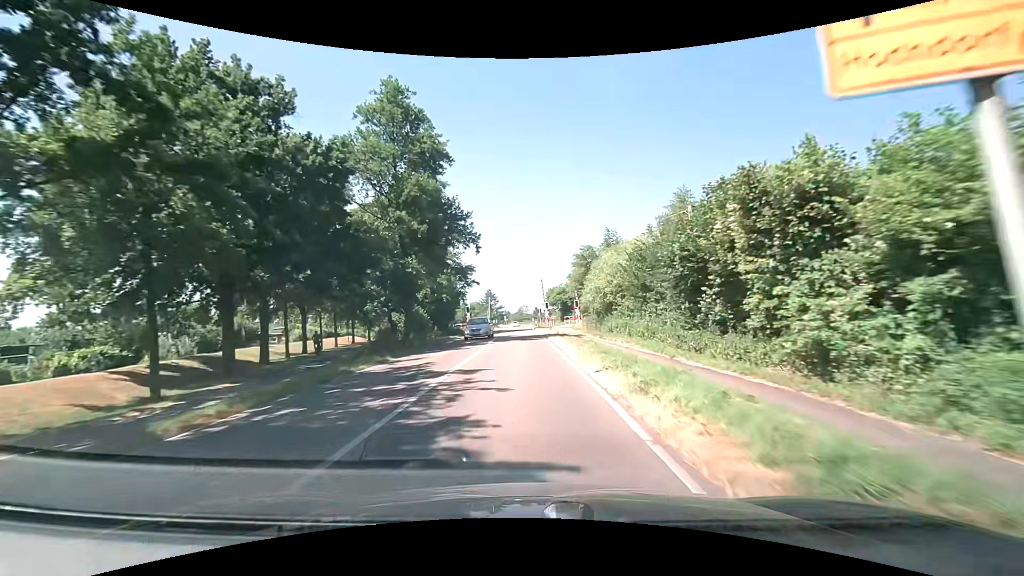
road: secondary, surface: asphalt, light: Day
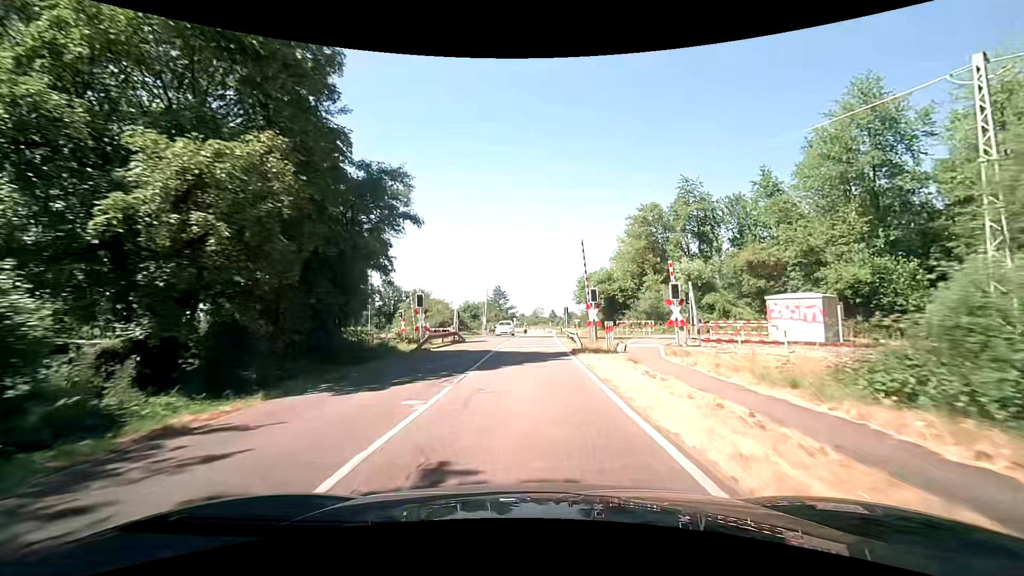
(-0.7, +32.4) m; -2°
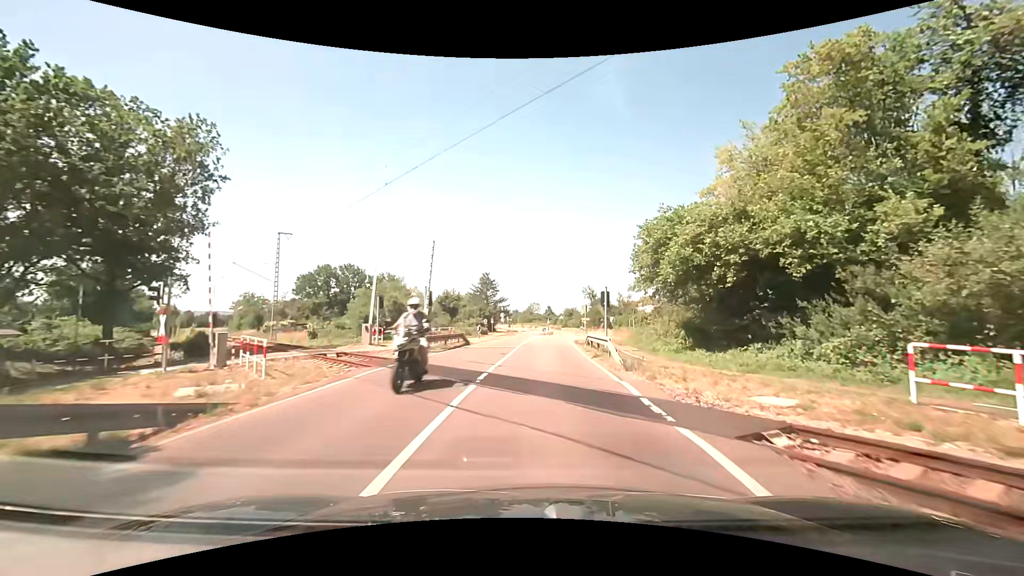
(0.0, +29.8) m; 0°
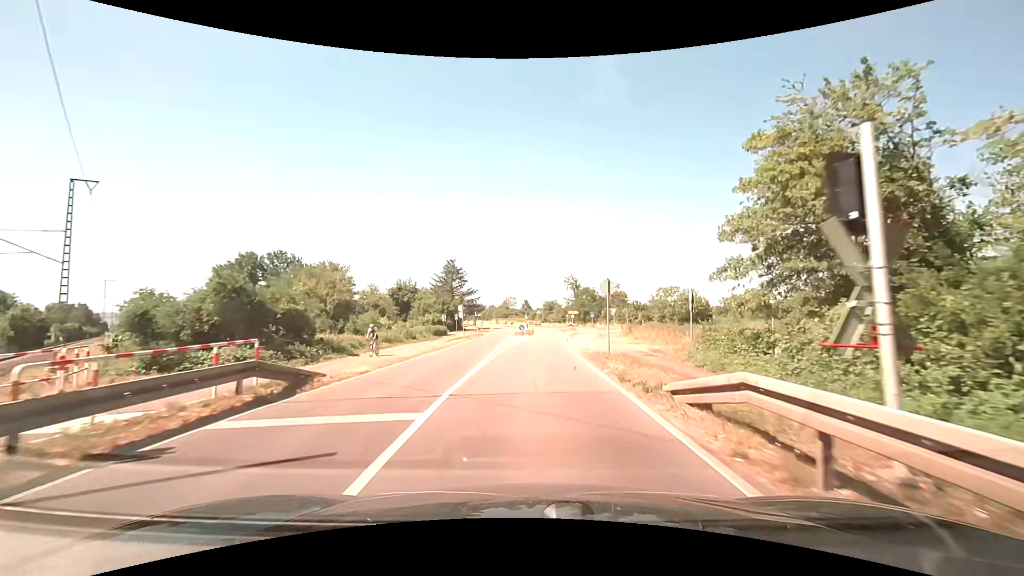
(+0.7, +20.8) m; +3°
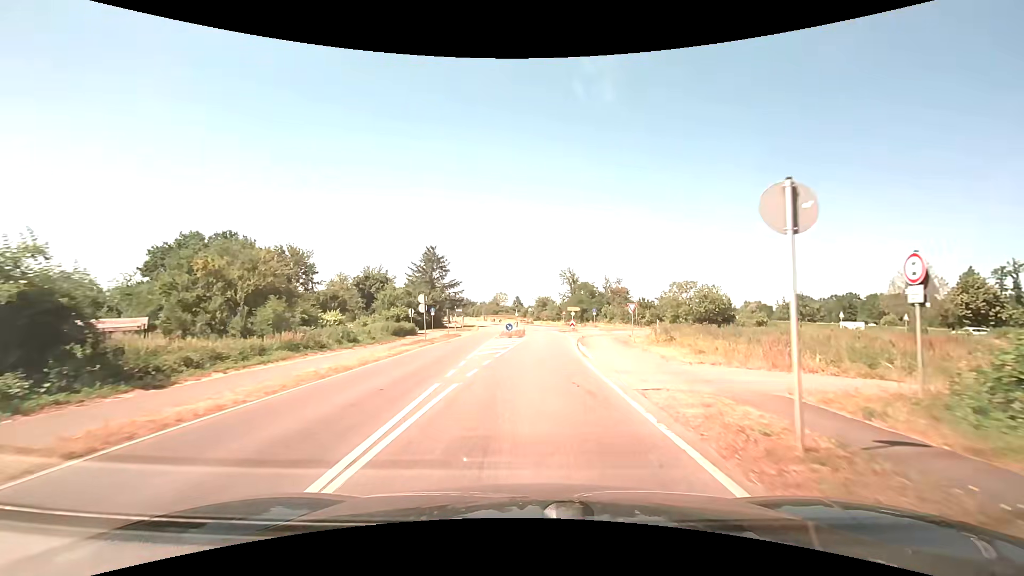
(+0.1, +13.8) m; +1°
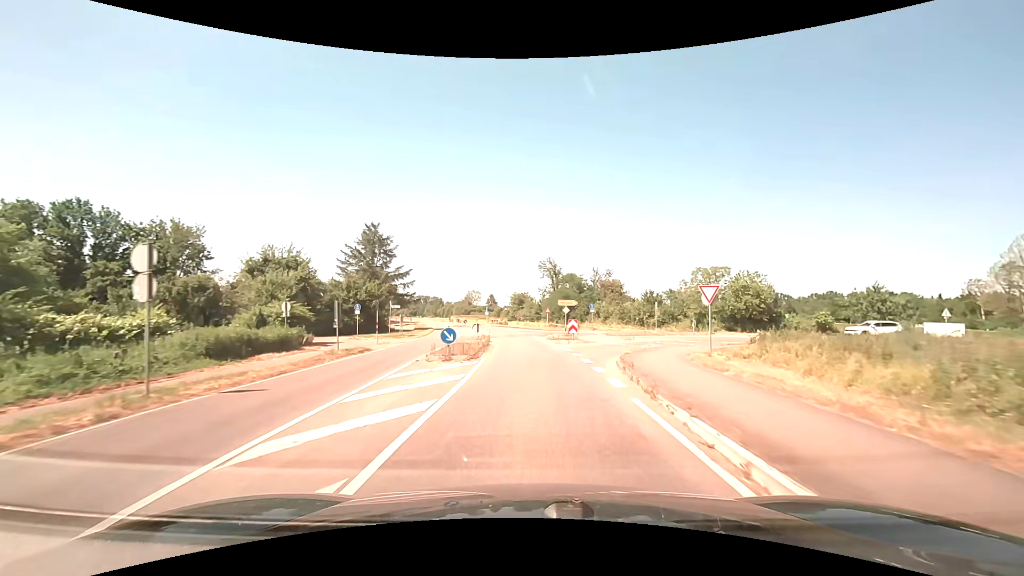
(+0.4, +22.0) m; +3°
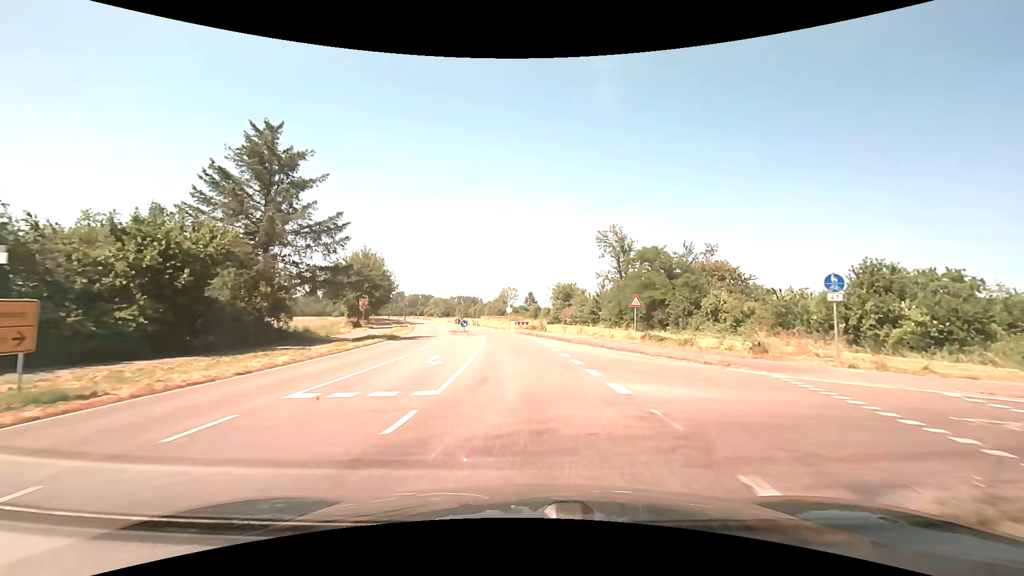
(-1.0, +37.5) m; -5°
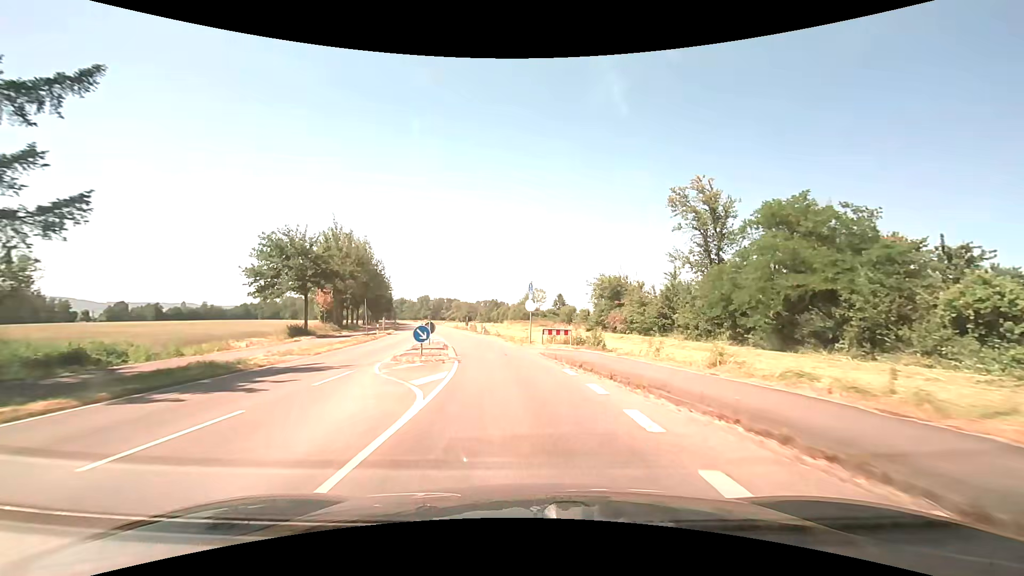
(-0.6, +23.9) m; -3°
(0, +10) (-1, +20) (-3, +30) (-5, +40) (-8, +49) (-10, +59) (-13, +69) (-15, +78) (-18, +88) (-20, +98) m
